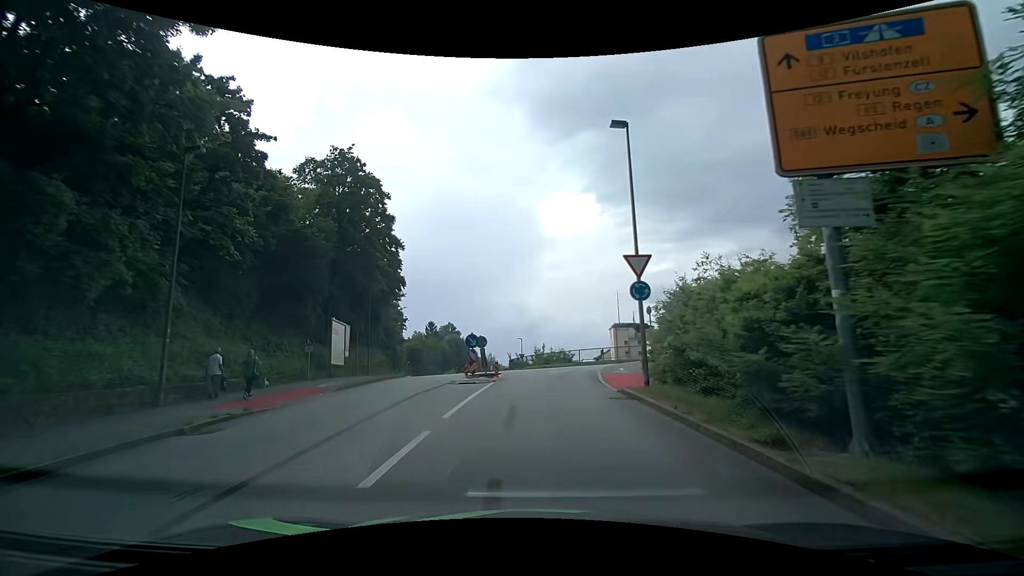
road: residential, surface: asphalt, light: Day
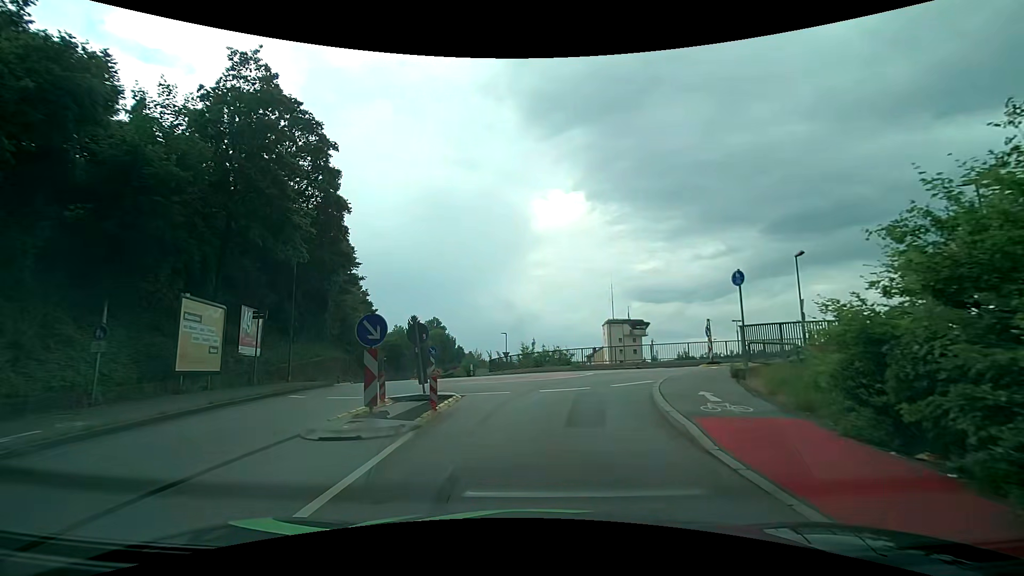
(+0.3, +11.7) m; +3°
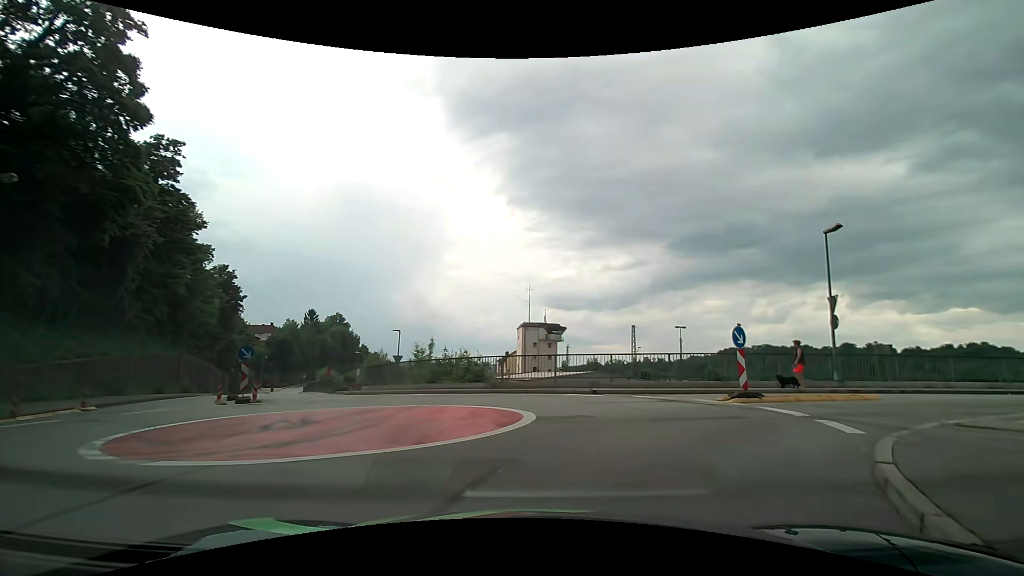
(+0.2, +12.3) m; +9°
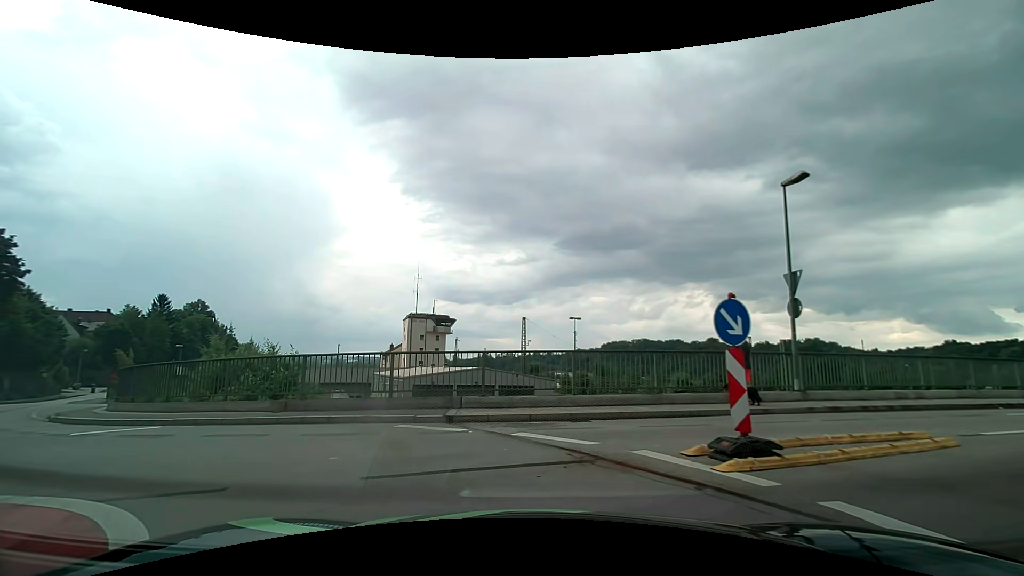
(+1.3, +7.8) m; +11°
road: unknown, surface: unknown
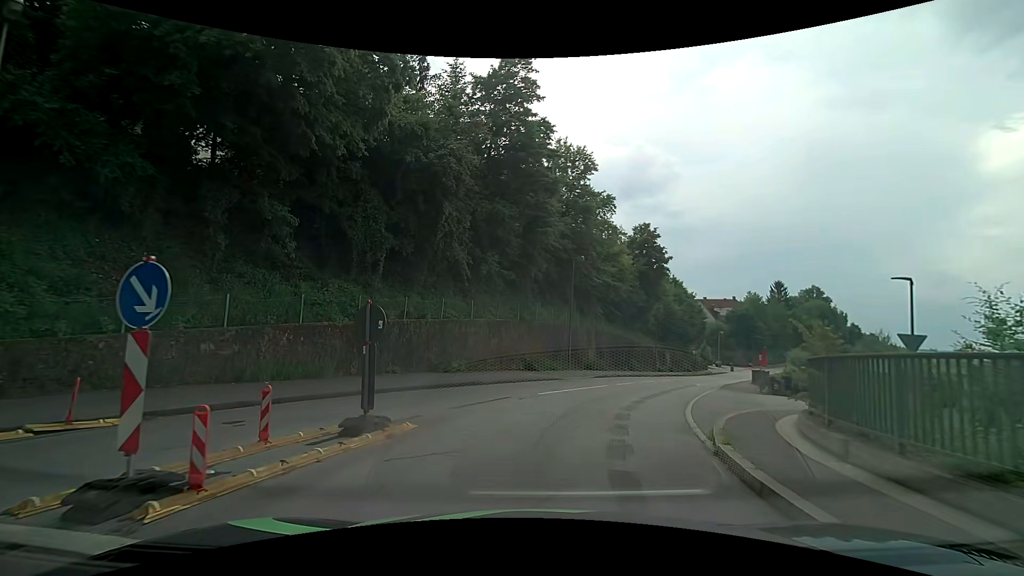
(-6.9, +9.9) m; -62°
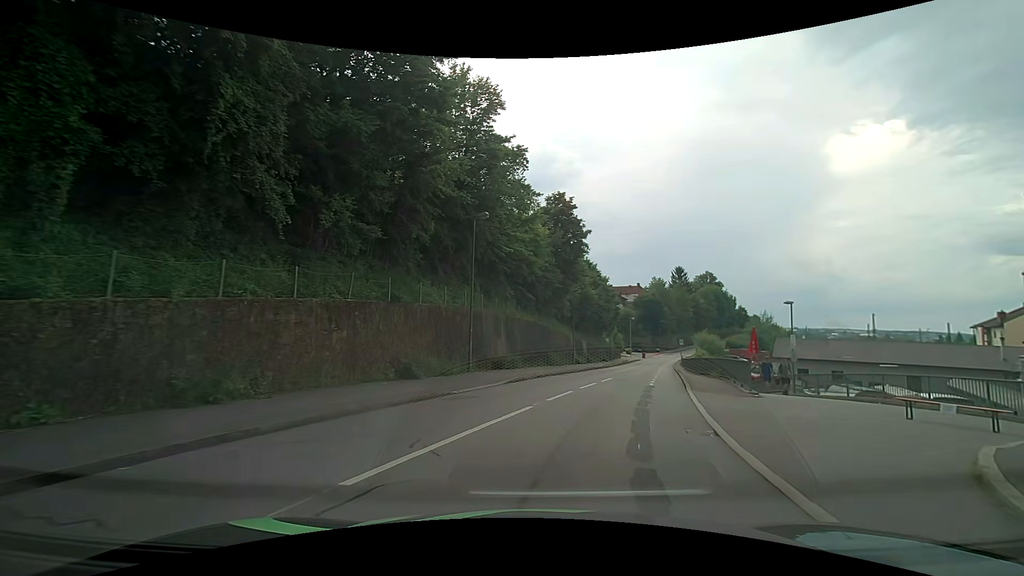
(+0.9, +10.3) m; +11°
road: residential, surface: asphalt
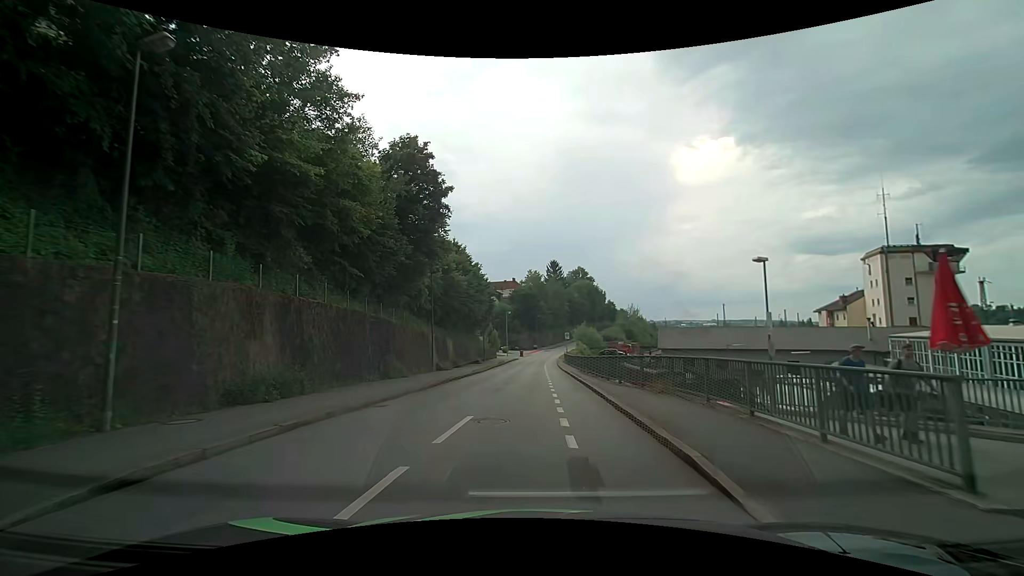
(+2.0, +14.0) m; +13°
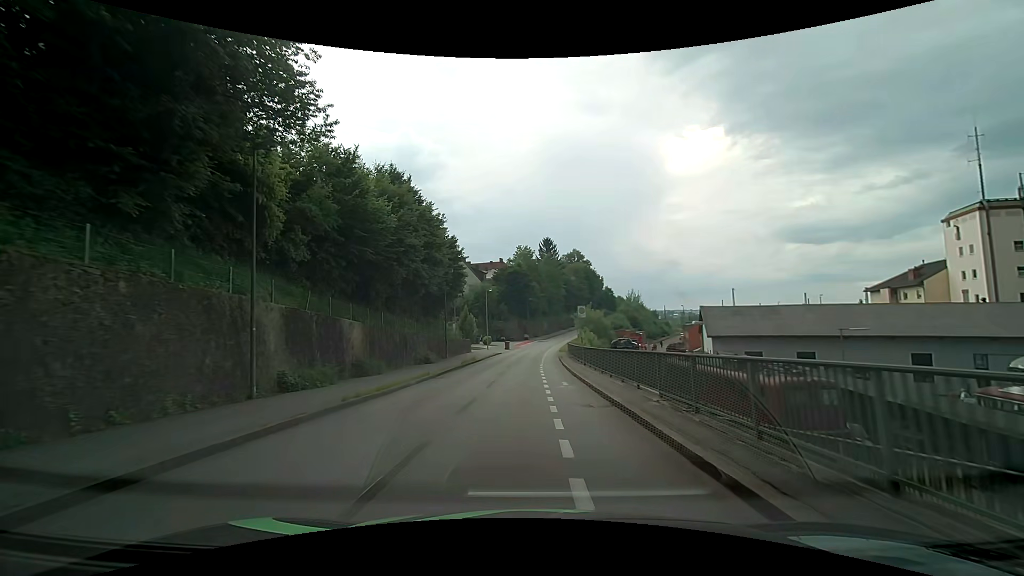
(+0.3, +24.0) m; +1°
(0, +10) (0, +20) (0, +30) (0, +40) (+1, +50) (+1, +60) (+2, +70) (+4, +80) (+5, +90) (+7, +100) m
